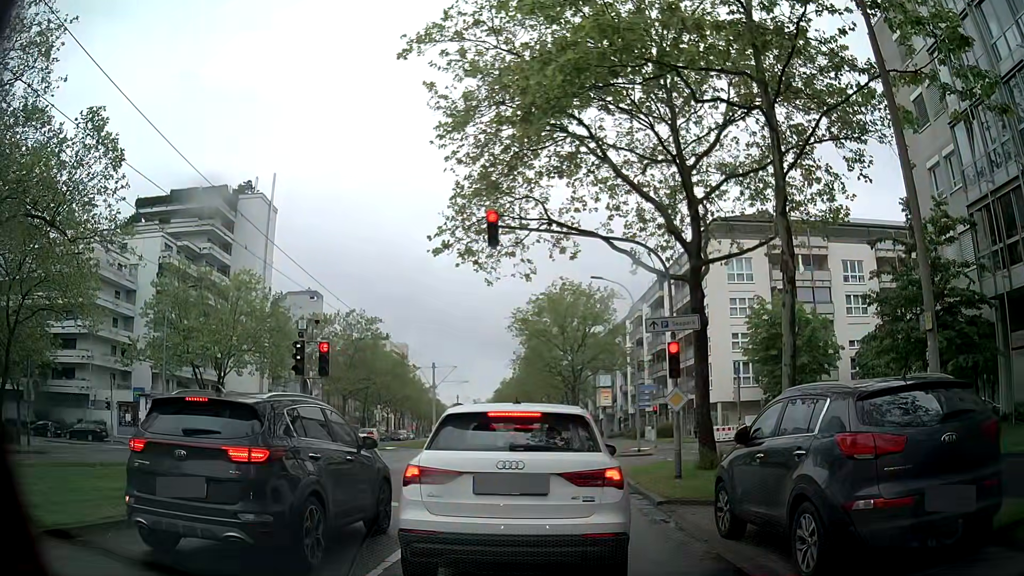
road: tertiary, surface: asphalt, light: Day
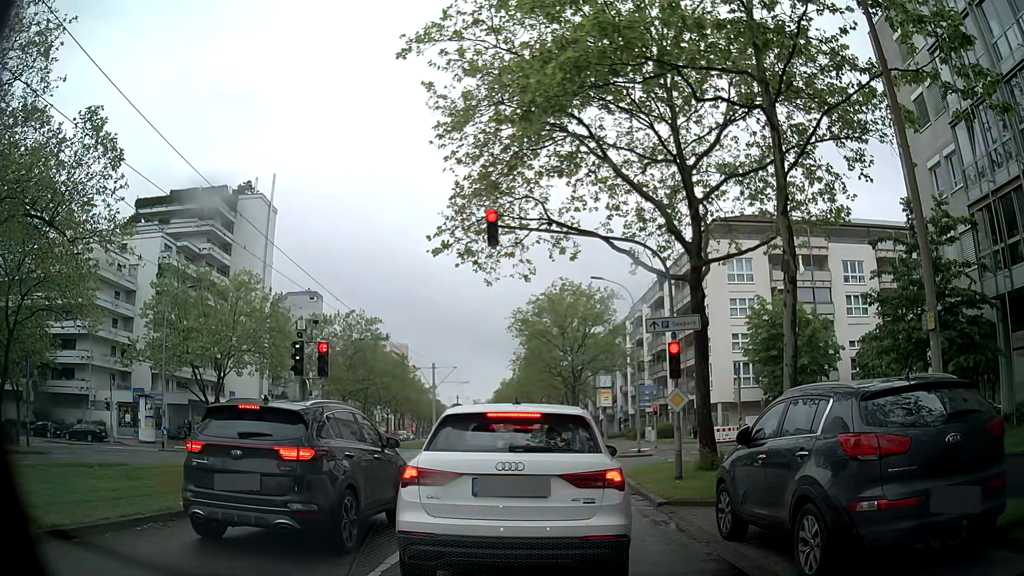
(0.0, +0.1) m; 0°
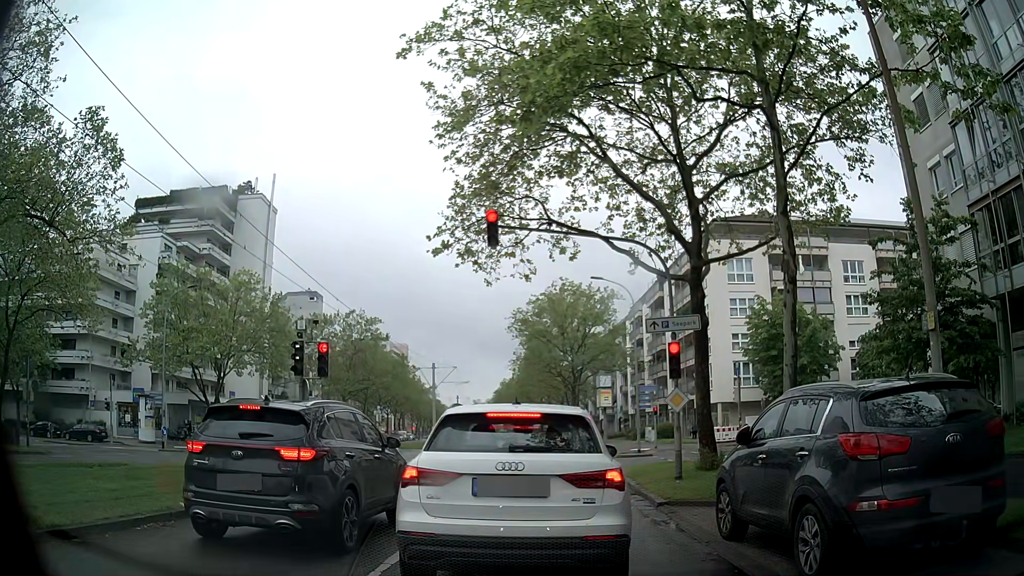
(0.0, 0.0) m; 0°
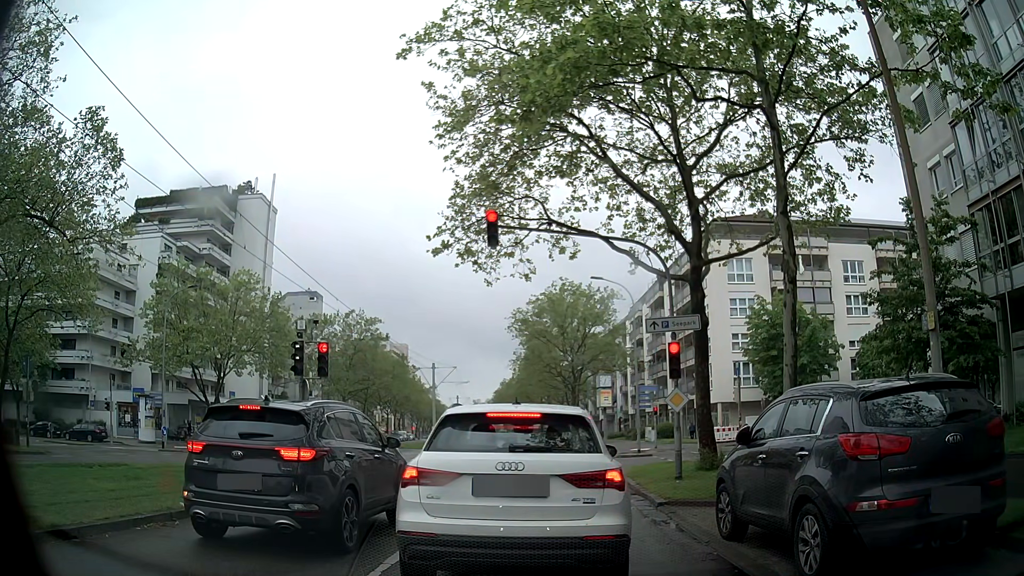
(0.0, 0.0) m; 0°
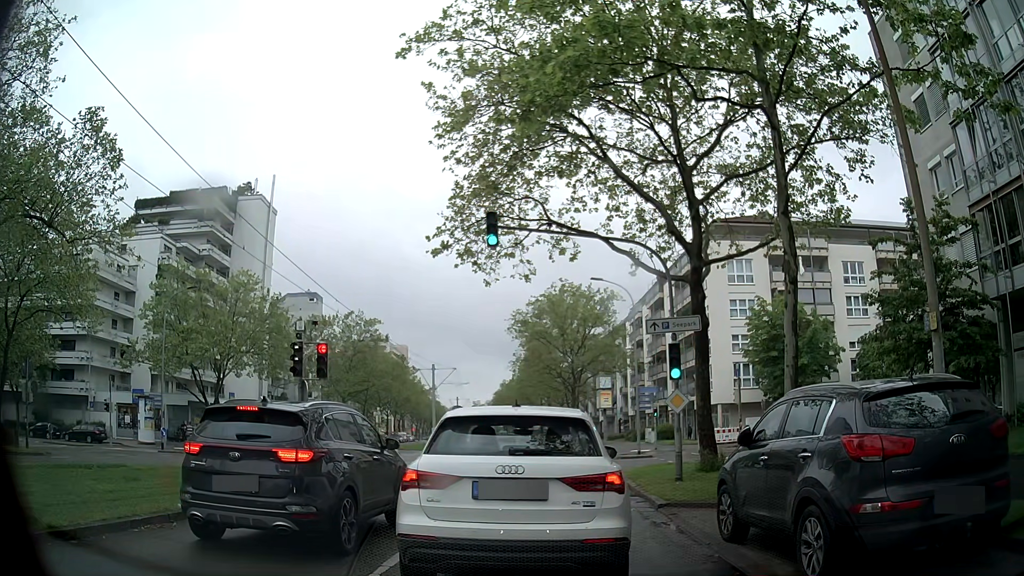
(0.0, +0.1) m; 0°
